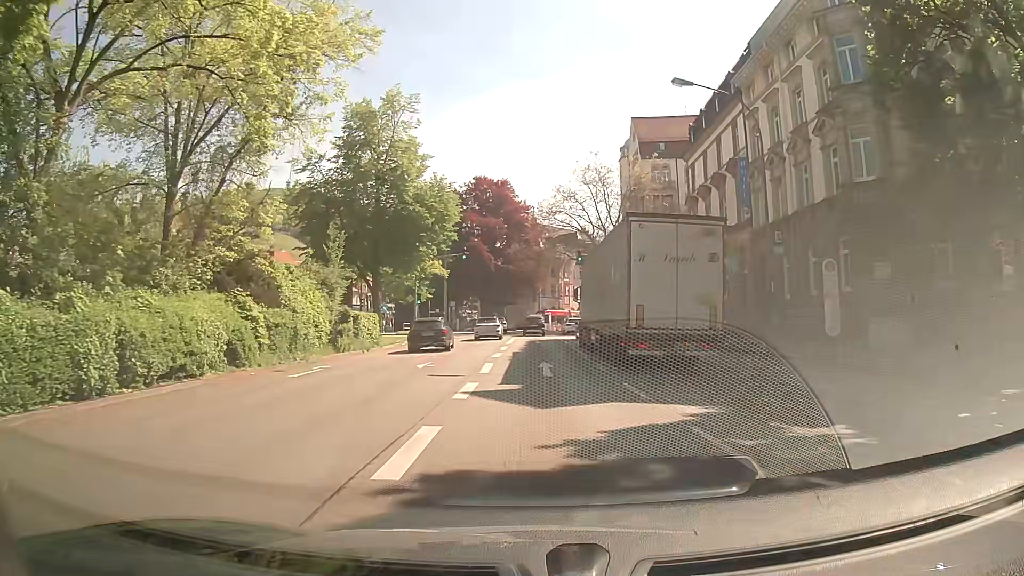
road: primary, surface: asphalt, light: Day
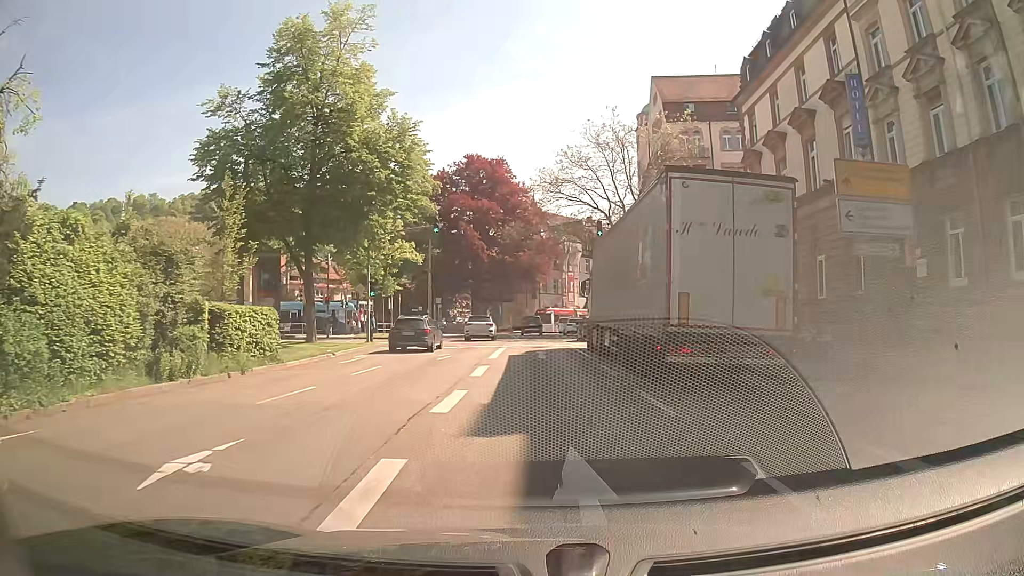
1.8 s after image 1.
(0.0, +14.4) m; 0°
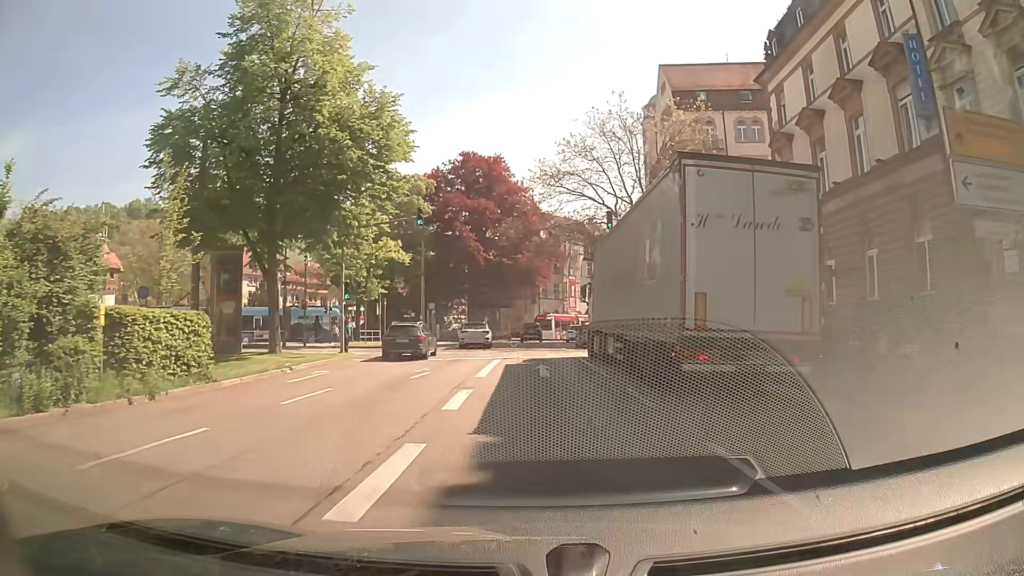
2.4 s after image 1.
(0.0, +4.8) m; +1°
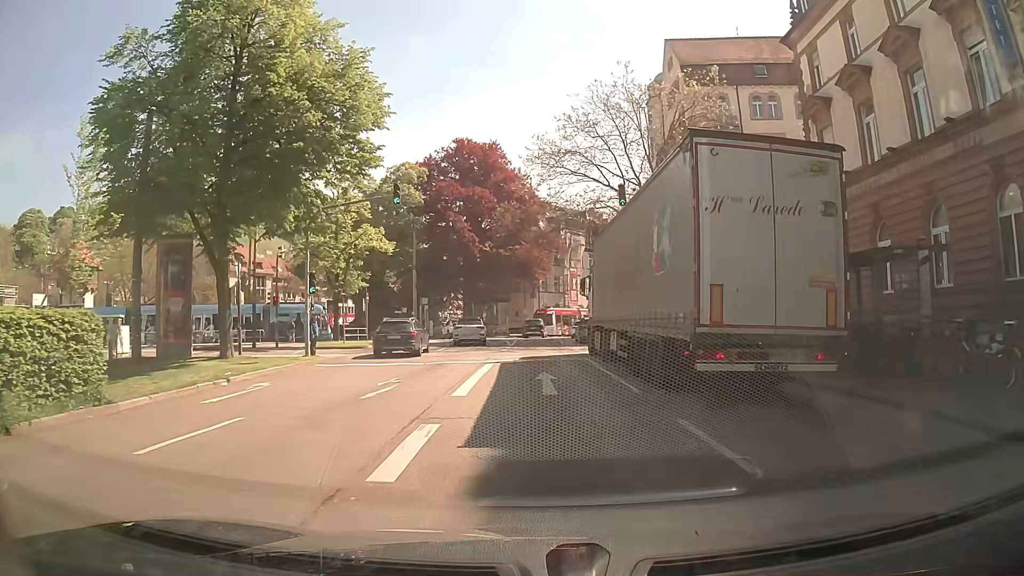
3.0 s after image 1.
(0.0, +4.8) m; 0°
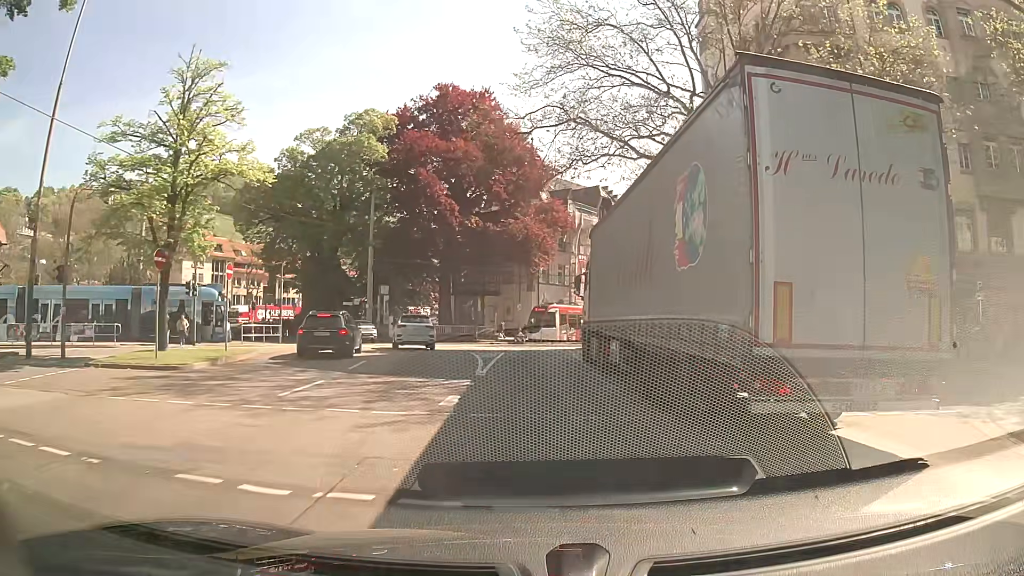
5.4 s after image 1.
(-0.1, +19.2) m; 0°
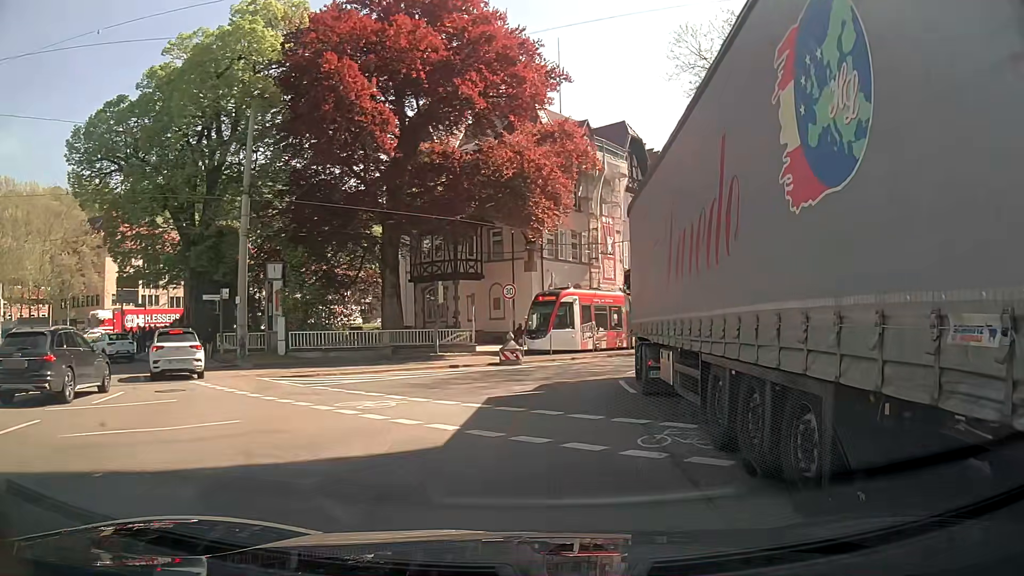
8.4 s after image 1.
(0.0, +24.1) m; -1°
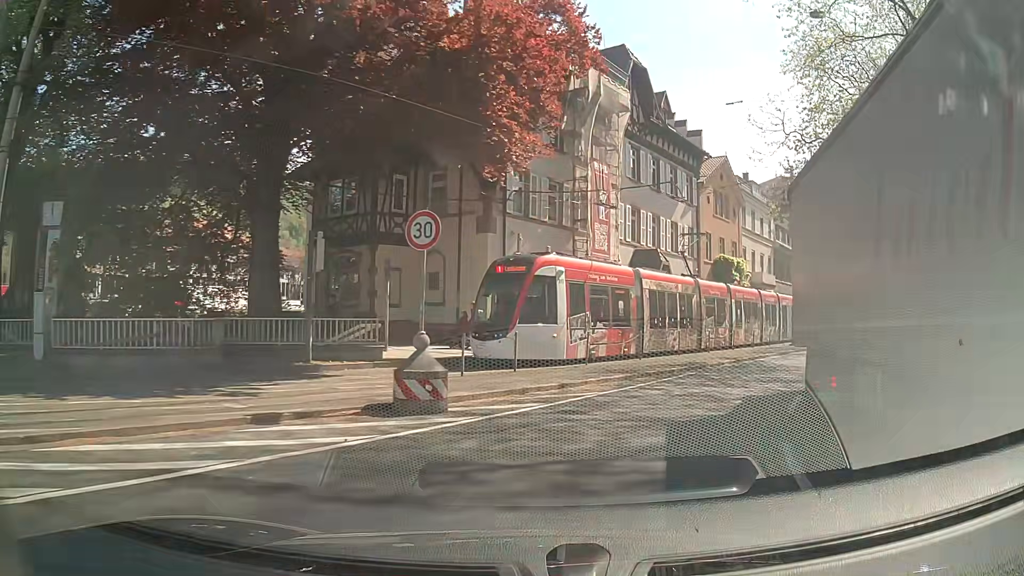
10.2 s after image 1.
(+0.5, +14.6) m; +4°
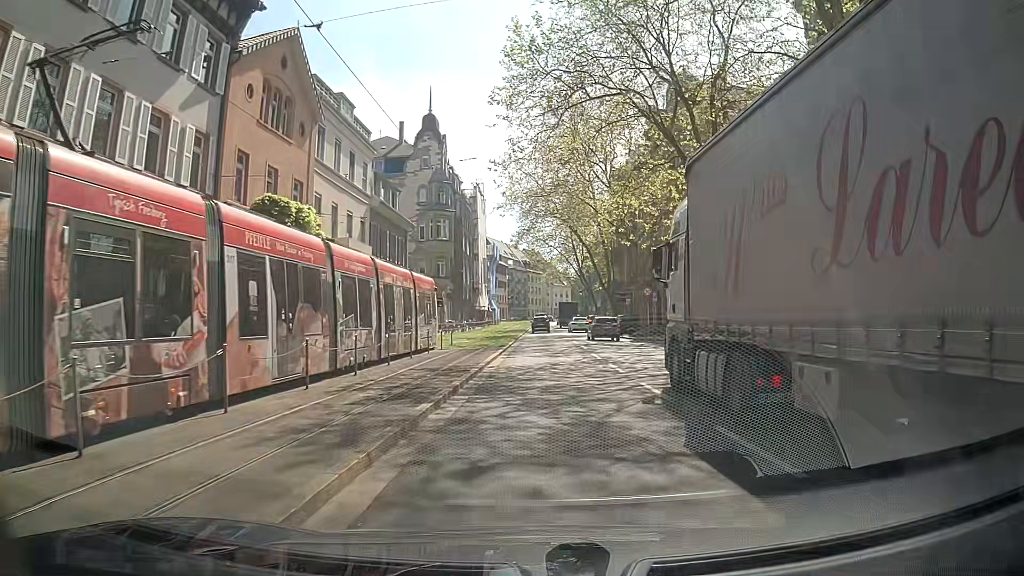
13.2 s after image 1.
(+7.8, +22.6) m; +35°
(0, +10) (0, +20) (0, +30) (0, +40) (0, +50) (0, +60) (0, +70) (0, +80) (0, +90) (0, +100) m
